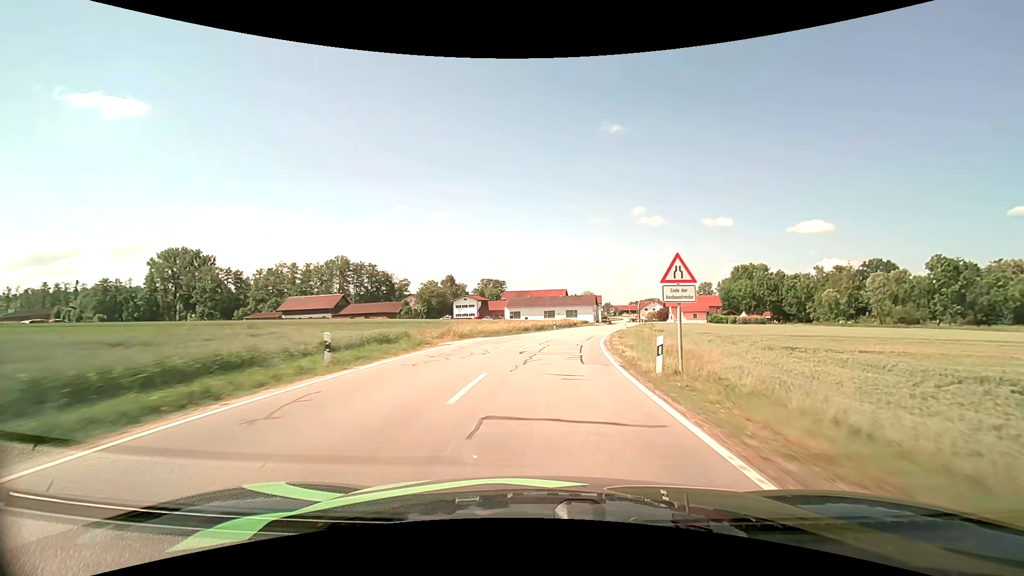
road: secondary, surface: asphalt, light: Day
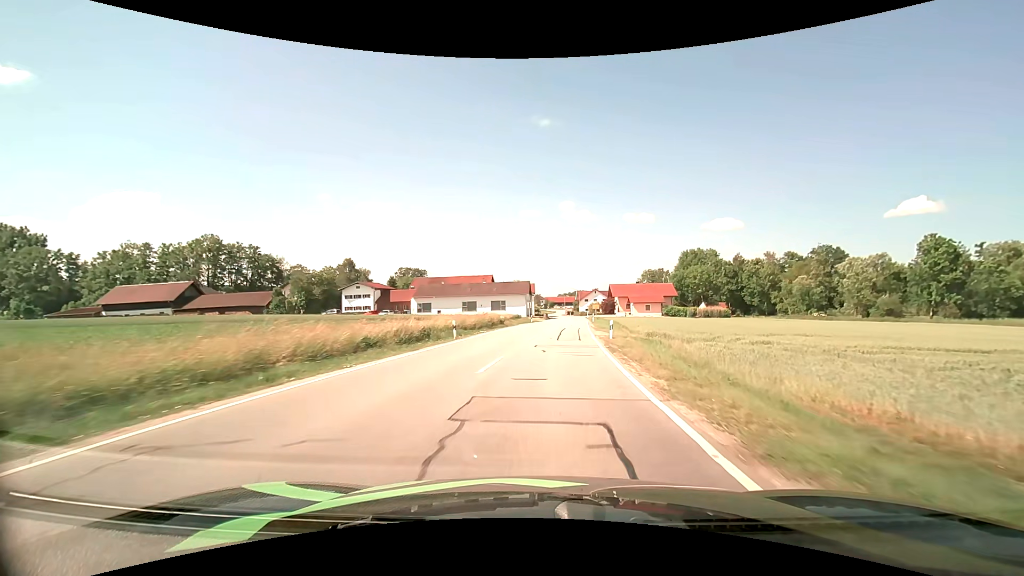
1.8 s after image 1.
(+2.3, +31.2) m; +8°
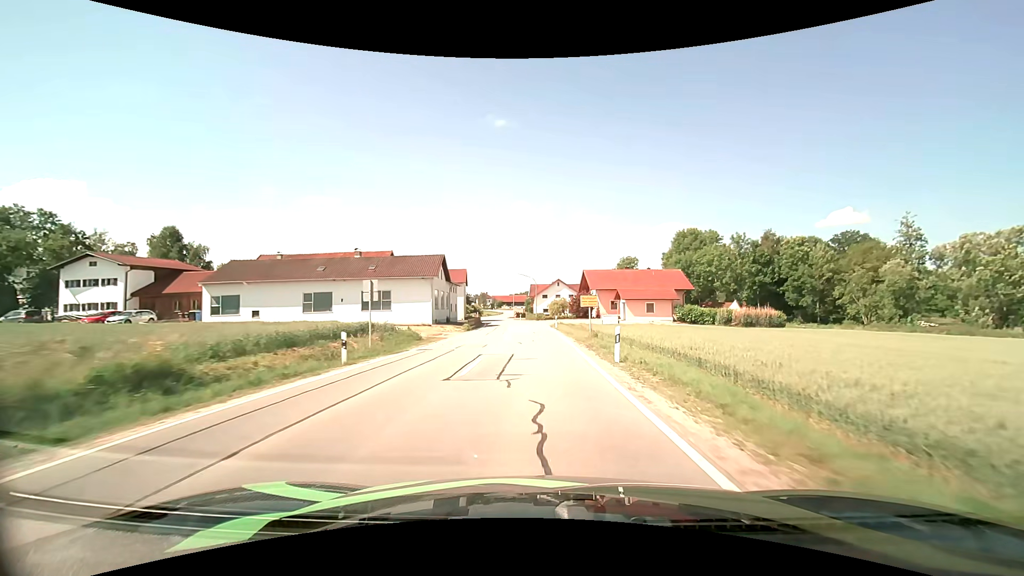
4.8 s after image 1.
(+3.3, +49.2) m; +6°
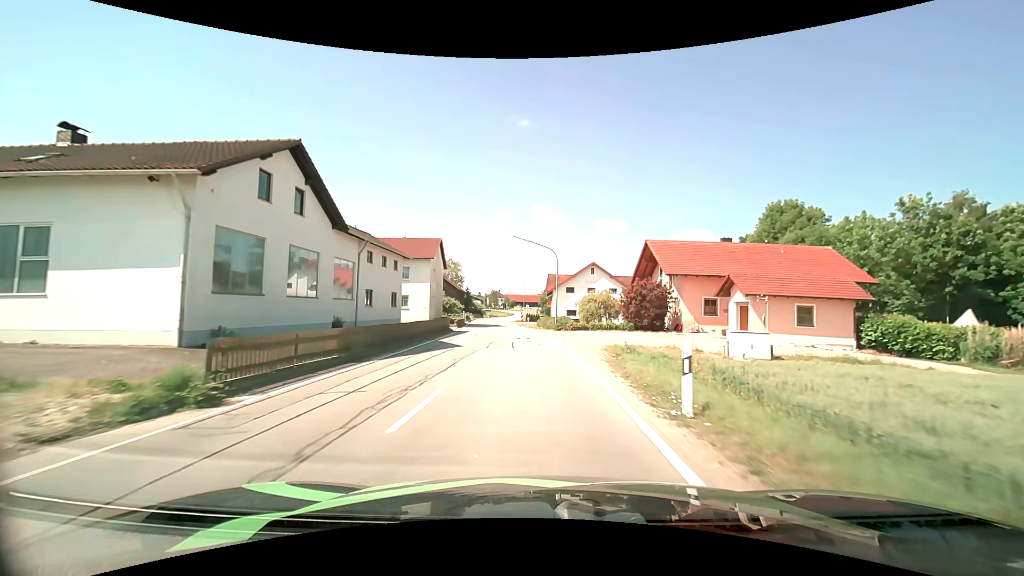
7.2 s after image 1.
(-0.2, +36.2) m; -2°
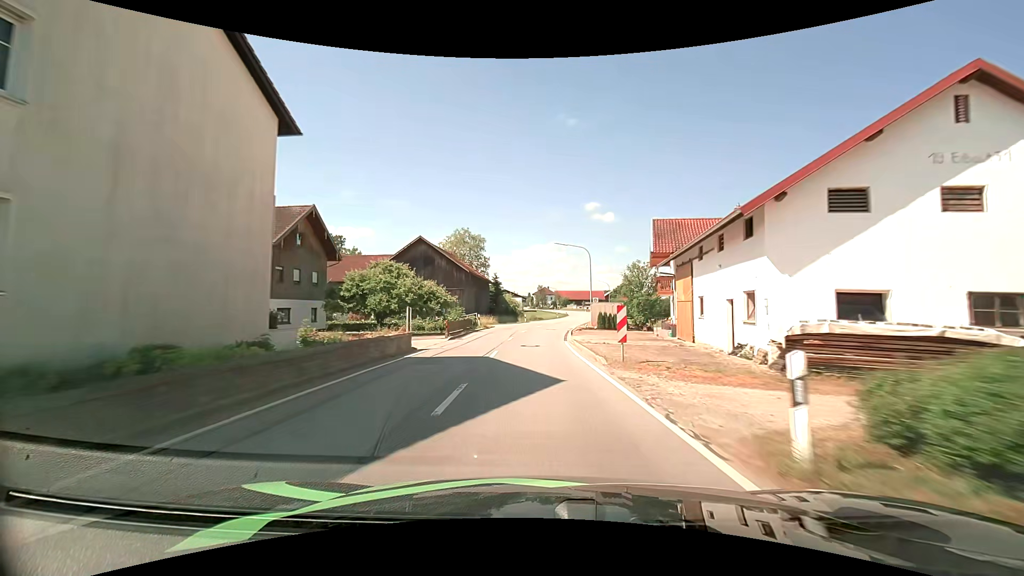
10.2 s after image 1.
(-2.6, +46.0) m; -6°
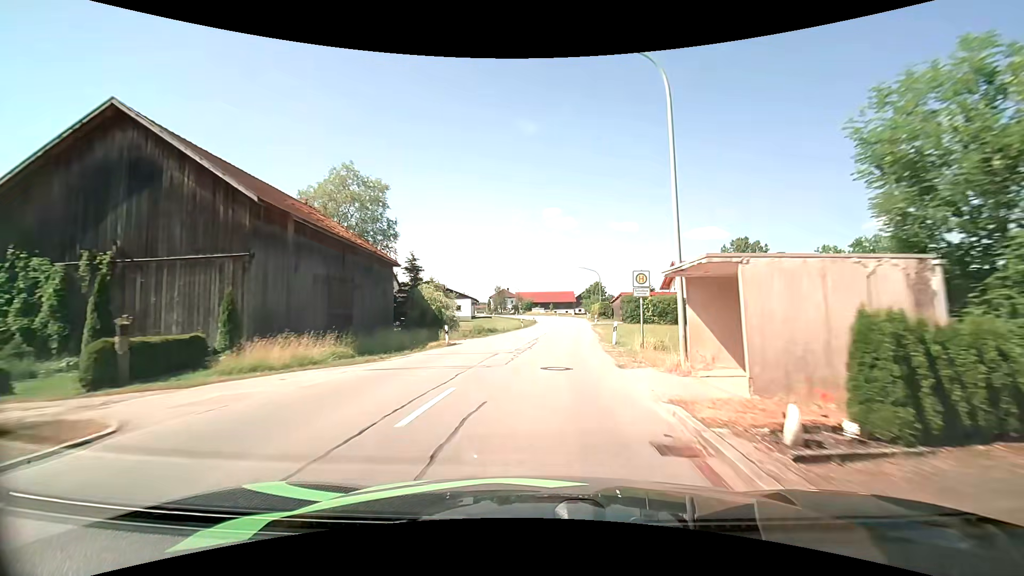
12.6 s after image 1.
(+0.5, +36.8) m; +4°
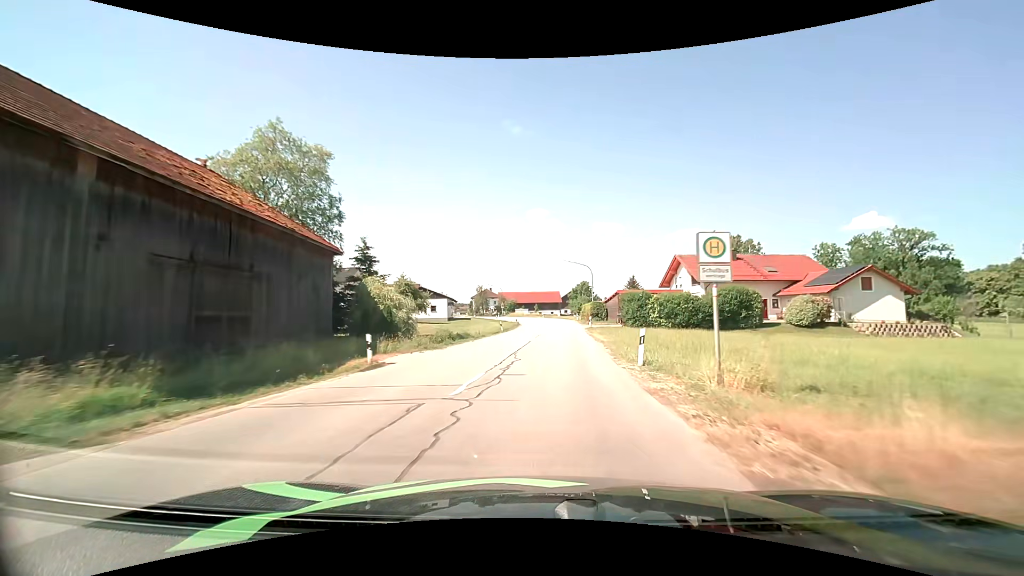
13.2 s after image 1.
(+0.1, +9.1) m; +2°
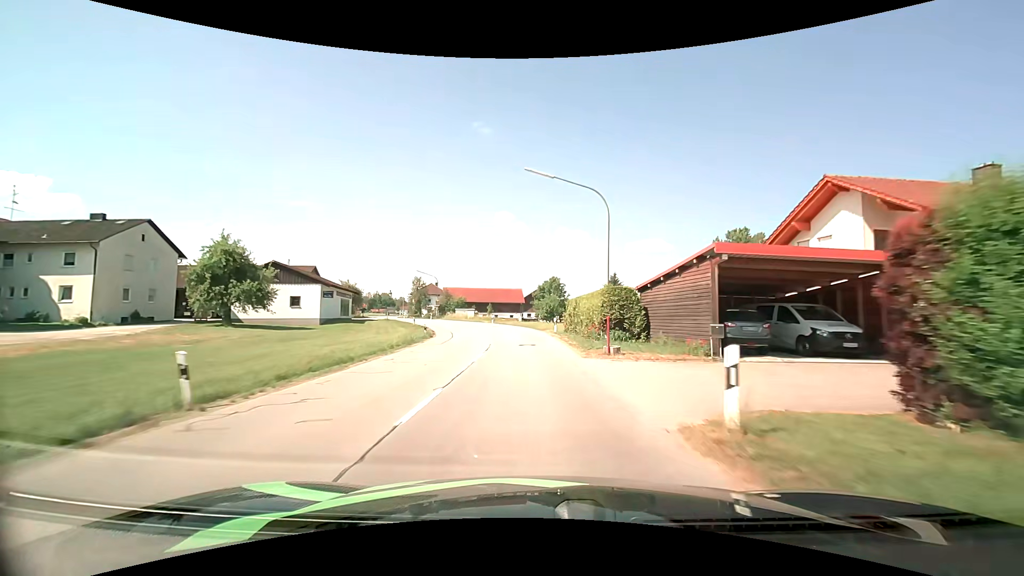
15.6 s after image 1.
(+1.8, +37.2) m; +4°
(0, +10) (0, +20) (-1, +30) (-2, +40) (-5, +50) (-8, +59) (-12, +68) (-17, +77) (-21, +86) (-25, +95) m
